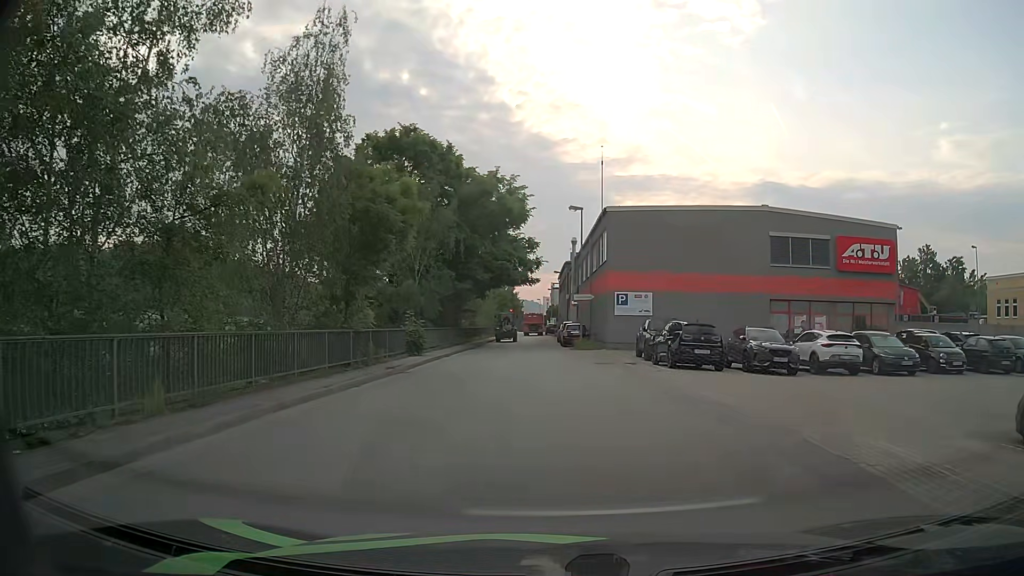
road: unclassified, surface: asphalt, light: Day
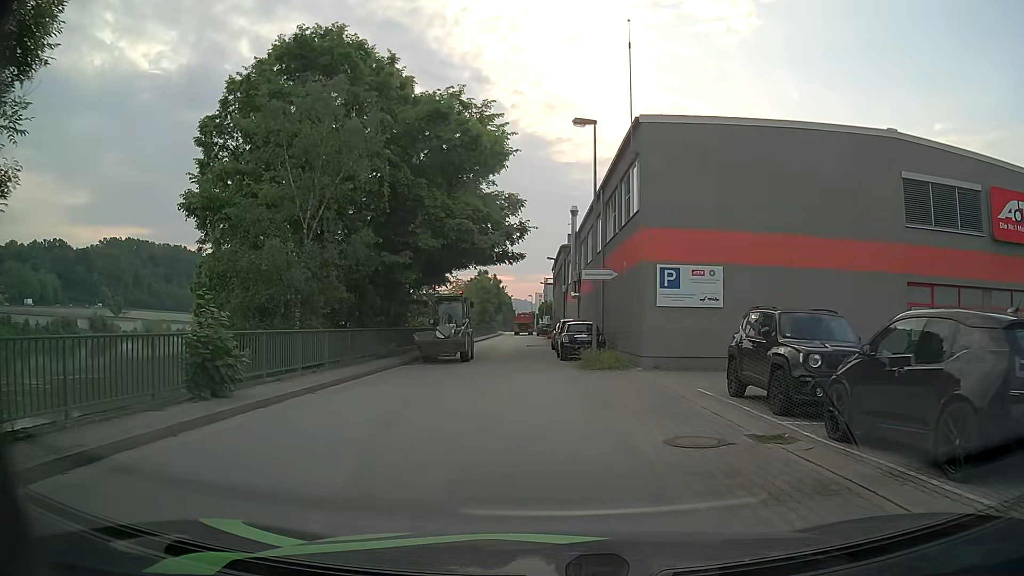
(0.0, +16.2) m; 0°
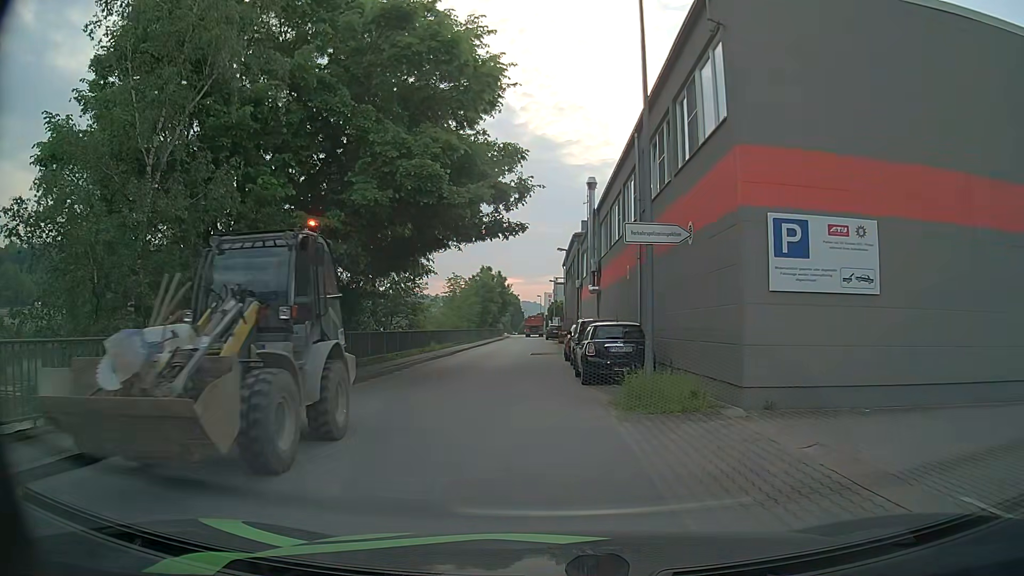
(-0.1, +9.6) m; -1°
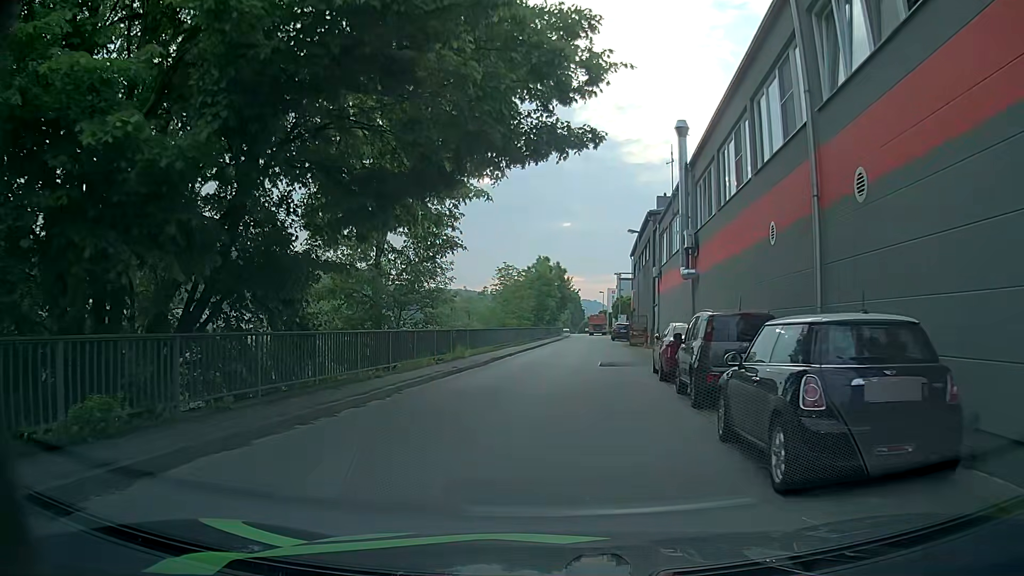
(-0.3, +10.2) m; -4°
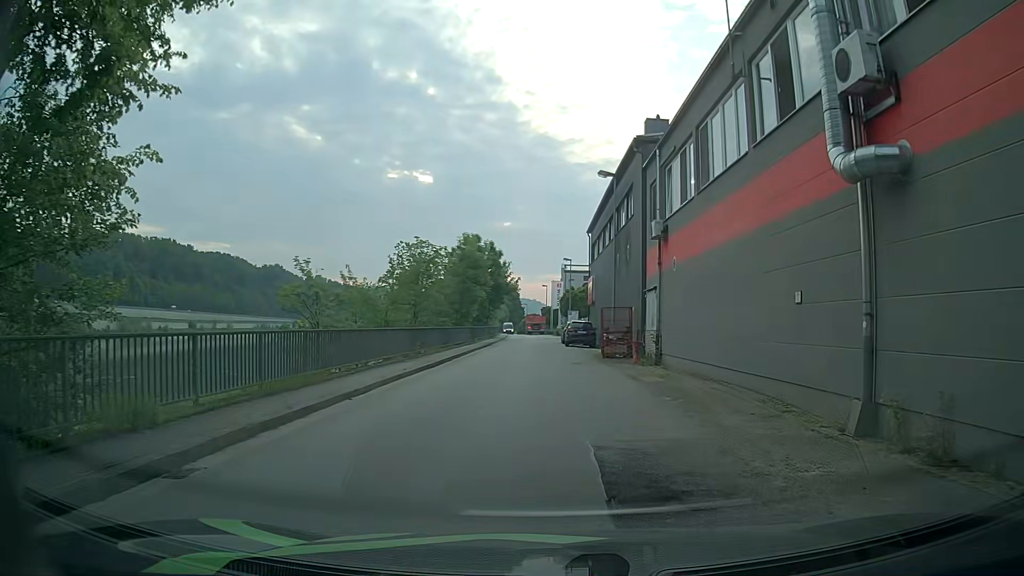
(+0.6, +17.8) m; +5°
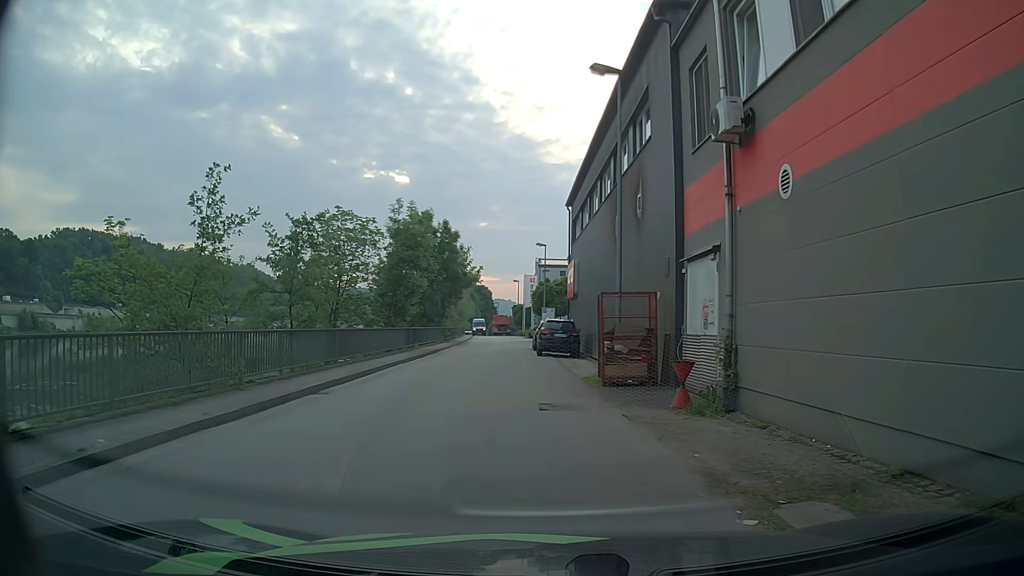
(+0.3, +12.3) m; +1°
